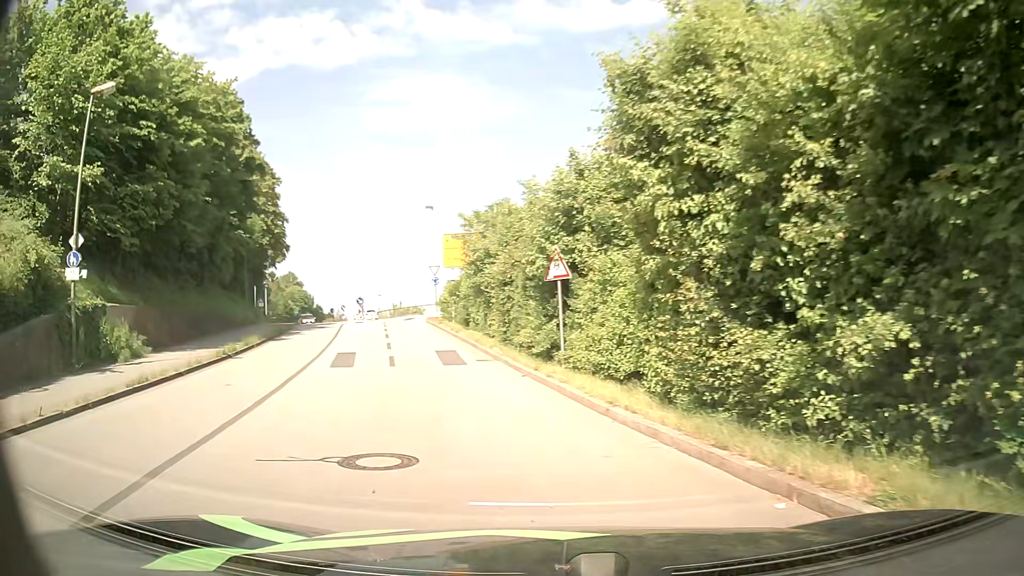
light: Day
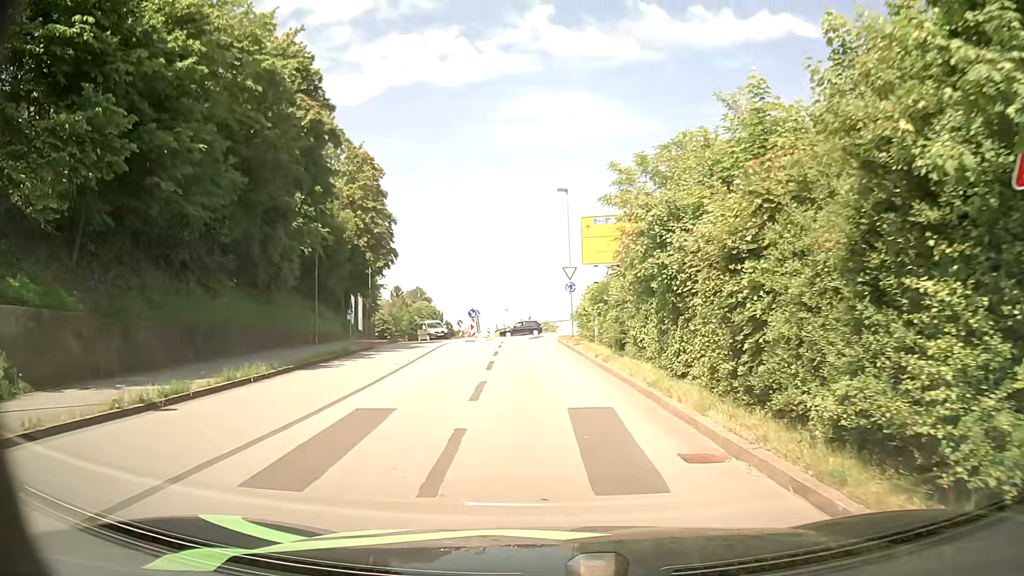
(-1.9, +11.9) m; -12°
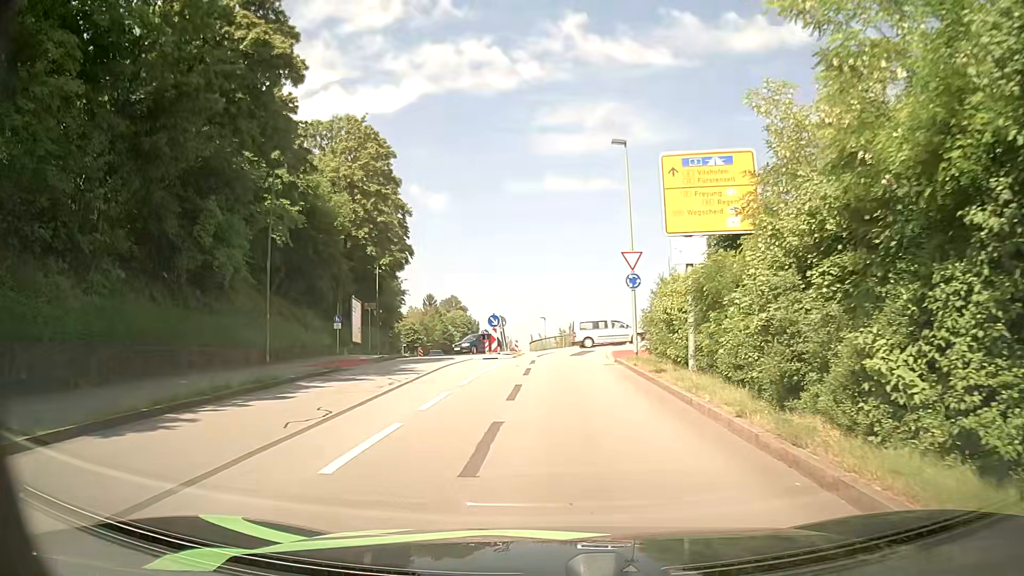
(-0.4, +11.5) m; -3°
